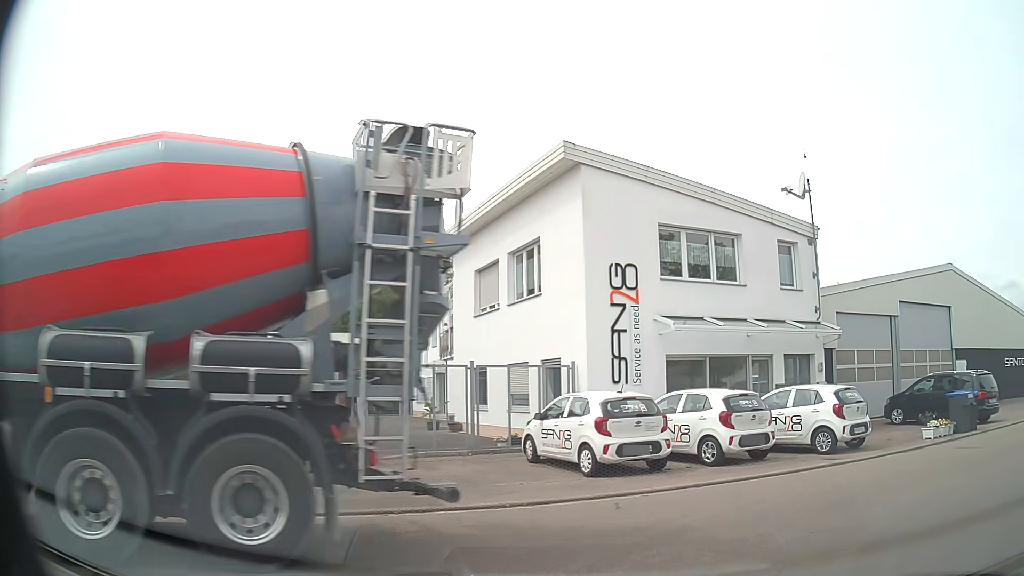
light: Day
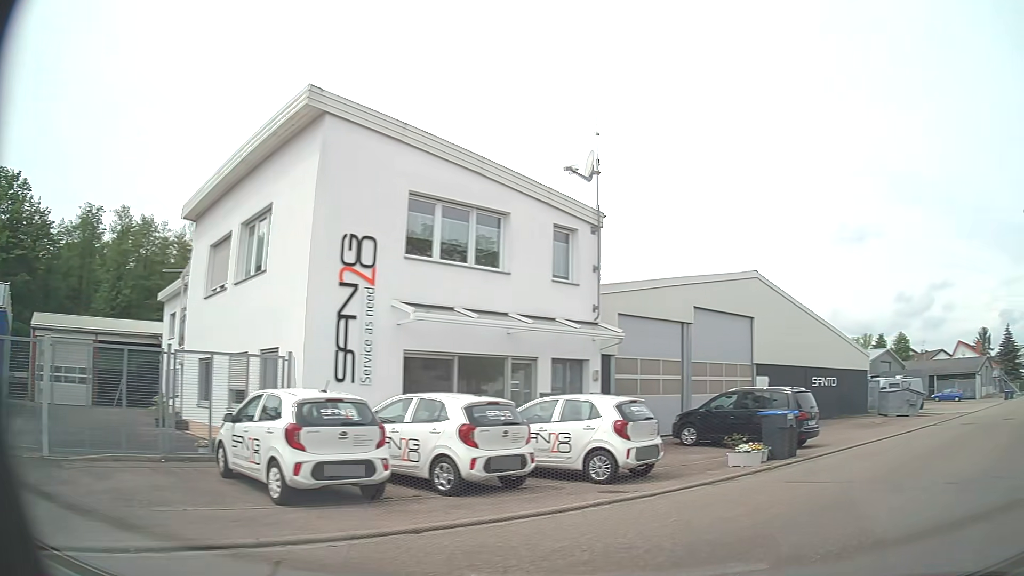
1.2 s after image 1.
(+0.7, +3.5) m; +22°
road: residential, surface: asphalt
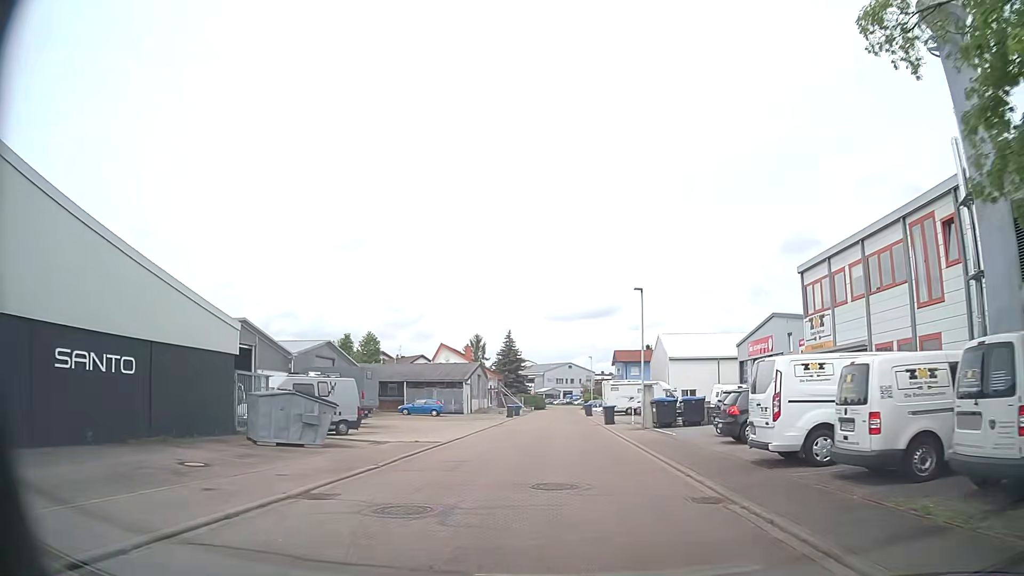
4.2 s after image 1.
(+10.5, +16.9) m; +42°
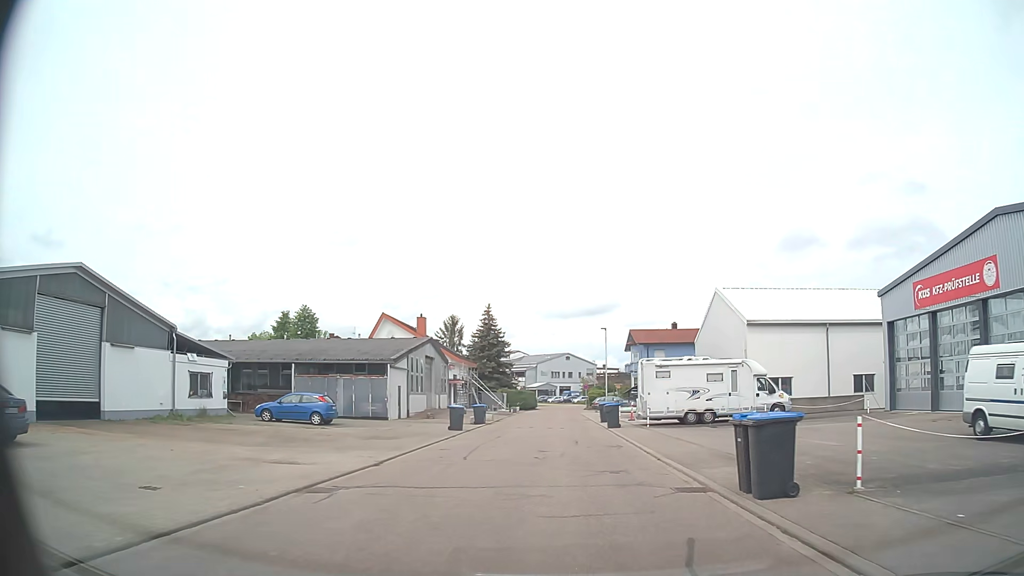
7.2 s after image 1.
(-0.2, +29.2) m; 0°
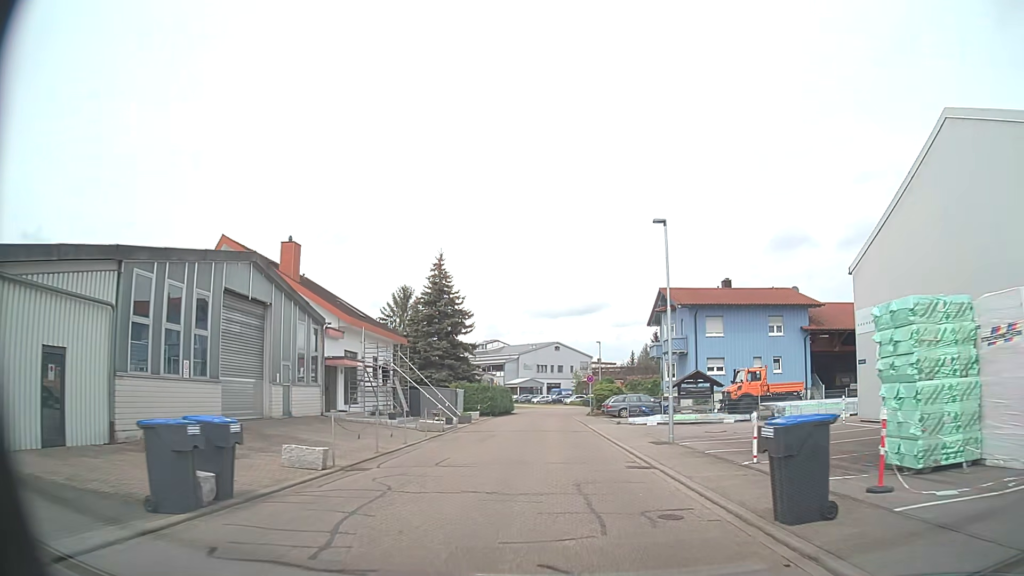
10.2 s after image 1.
(0.0, +30.2) m; +1°
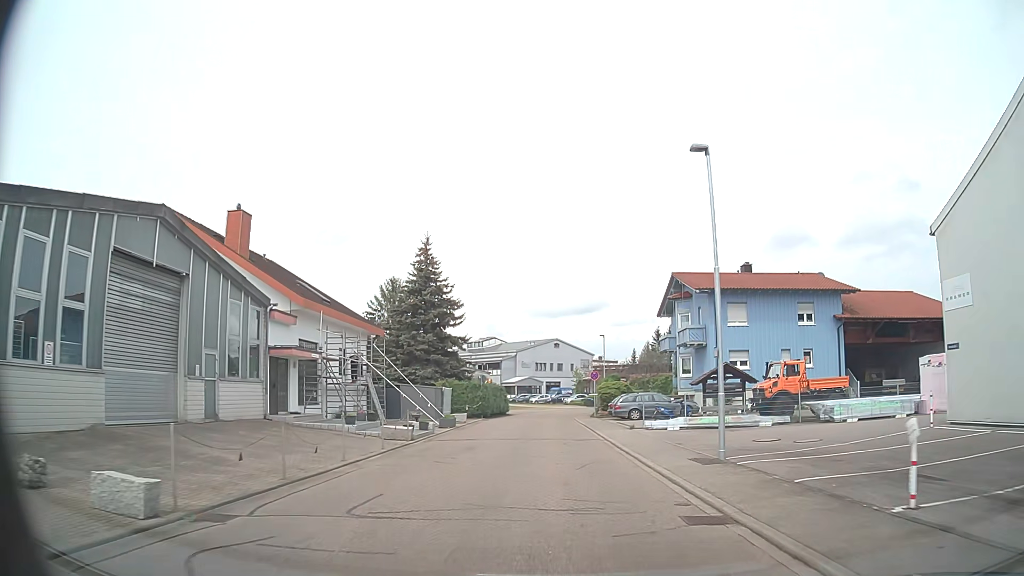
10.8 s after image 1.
(0.0, +6.0) m; 0°
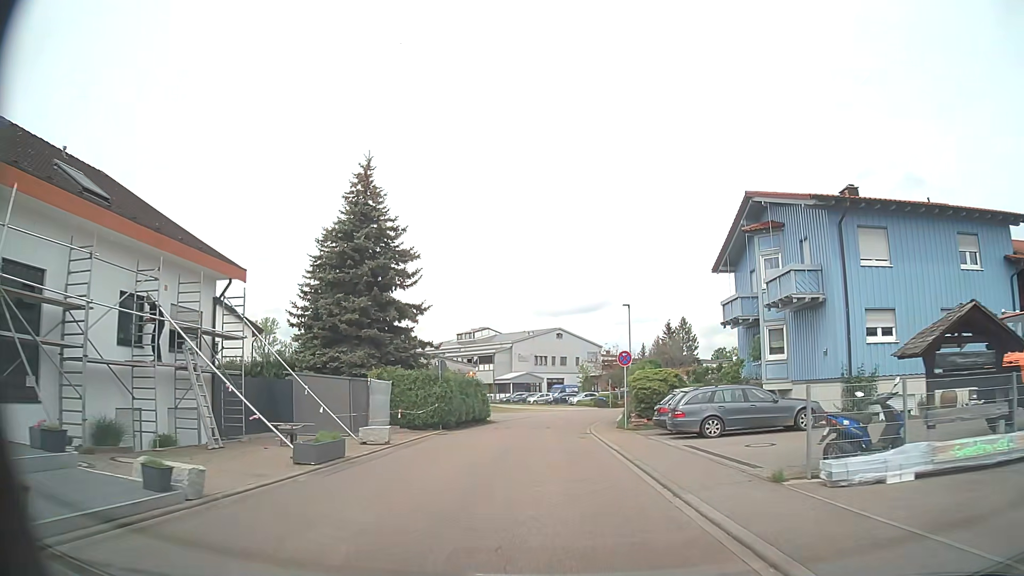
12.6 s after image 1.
(0.0, +17.7) m; 0°
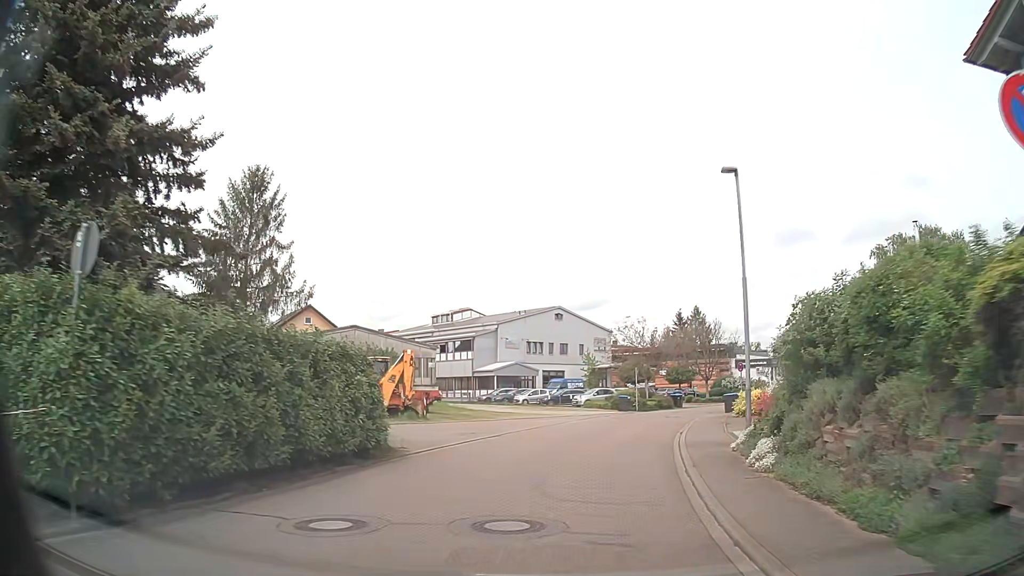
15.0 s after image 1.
(-0.1, +23.2) m; 0°
(0, +10) (+2, +20) (+4, +30) (+7, +39) (+12, +48) (+18, +56) (+24, +64) (+29, +72) (+35, +80) (+41, +89) m
